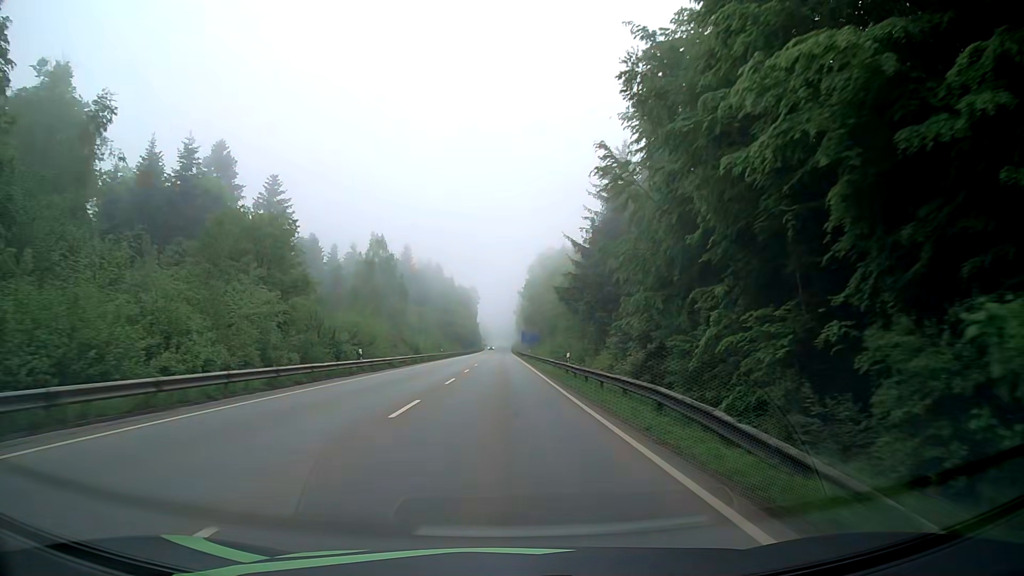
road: secondary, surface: asphalt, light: Day
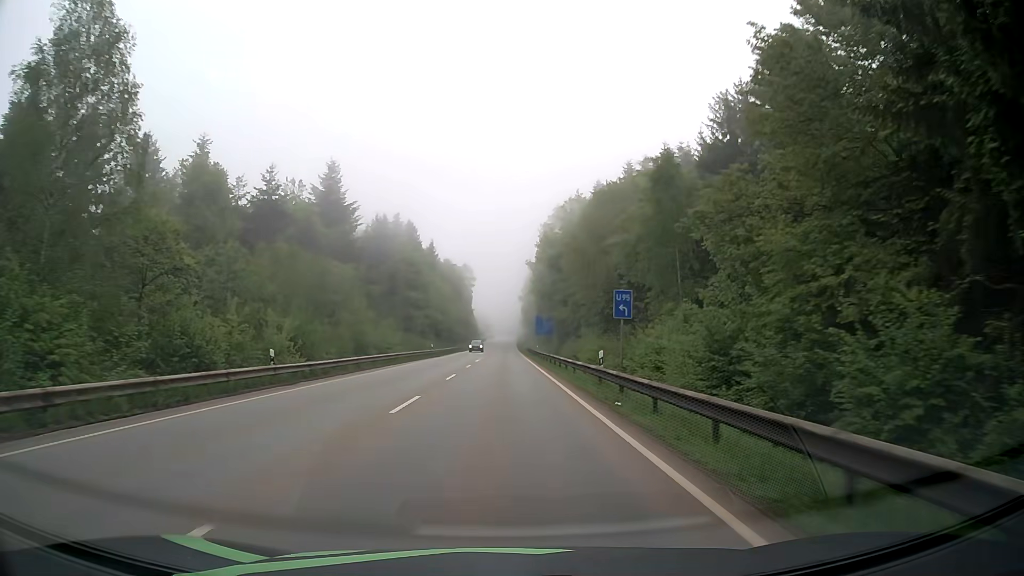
(-0.3, +60.2) m; 0°
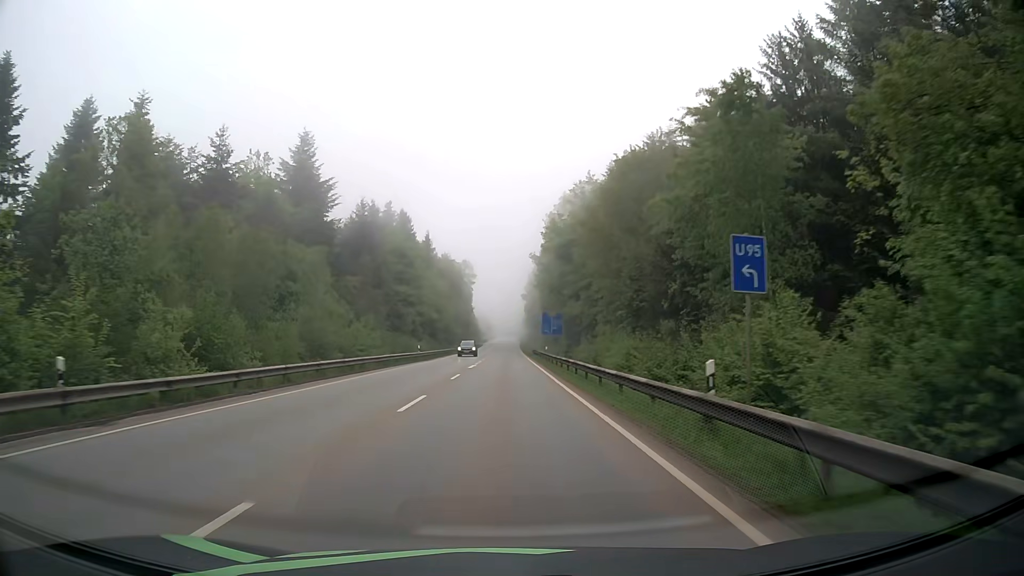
(-0.1, +11.5) m; -1°
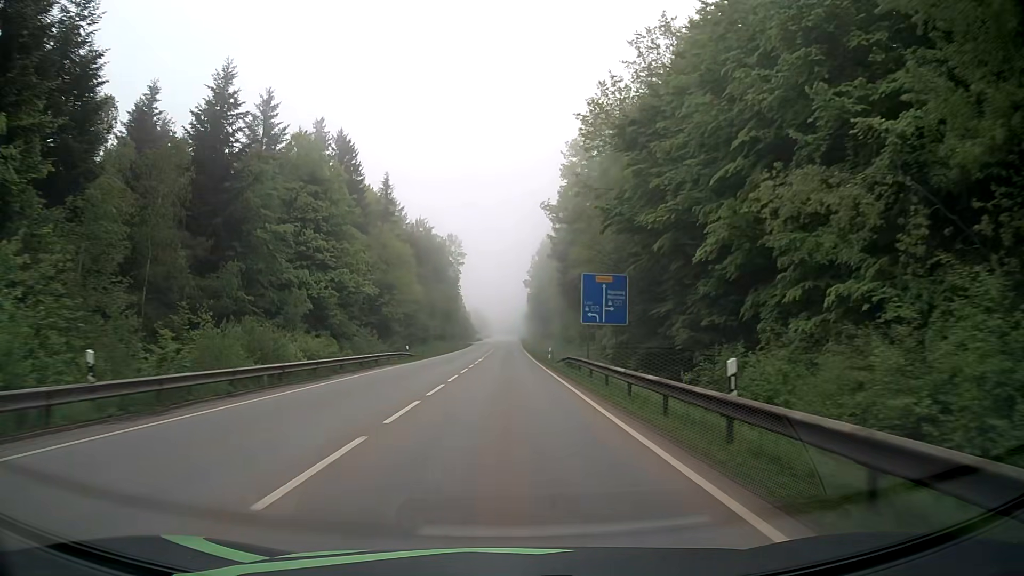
(+0.2, +44.9) m; 0°
(0, +10) (0, +20) (0, +30) (0, +40) (0, +50) (+1, +60) (+1, +70) (+1, +80) (+1, +90) (+1, +100) m
